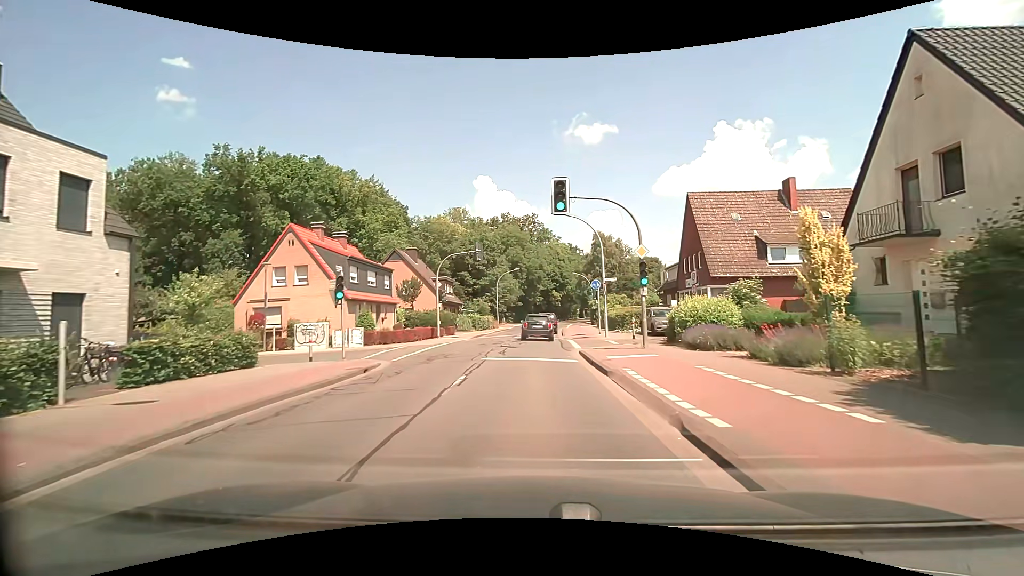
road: tertiary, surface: asphalt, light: Day
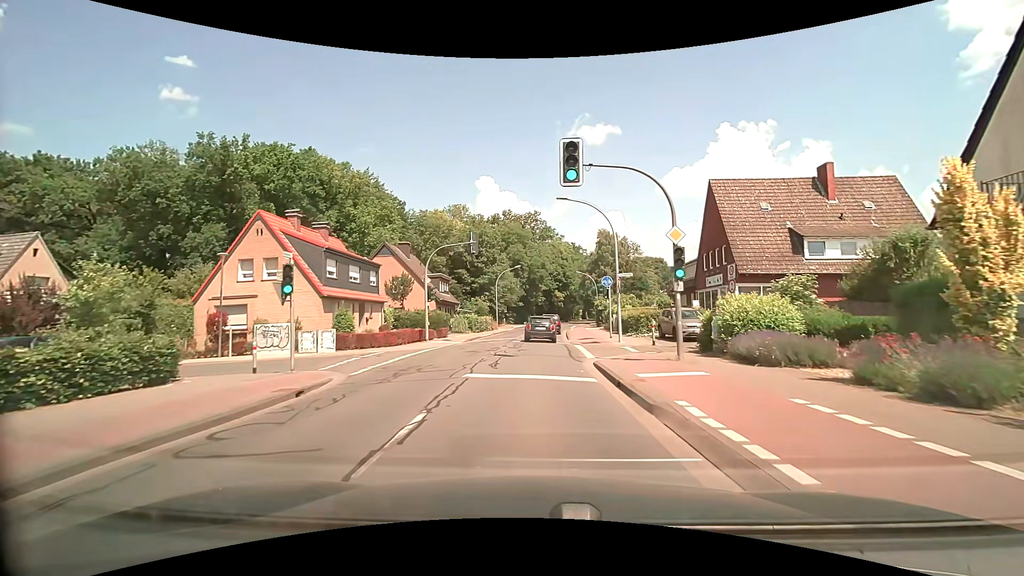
(-0.1, +4.3) m; 0°
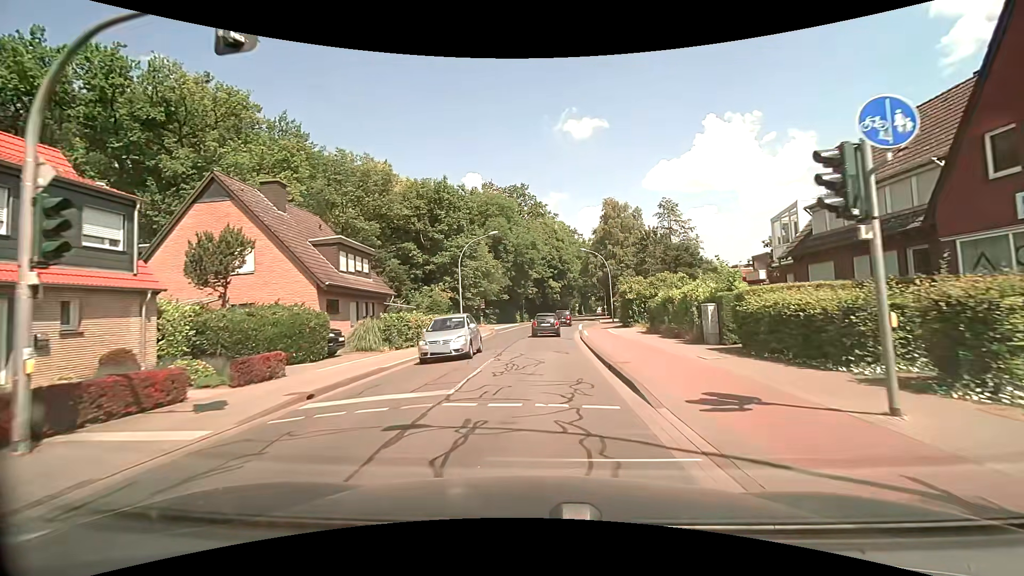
(+0.1, +23.9) m; +1°
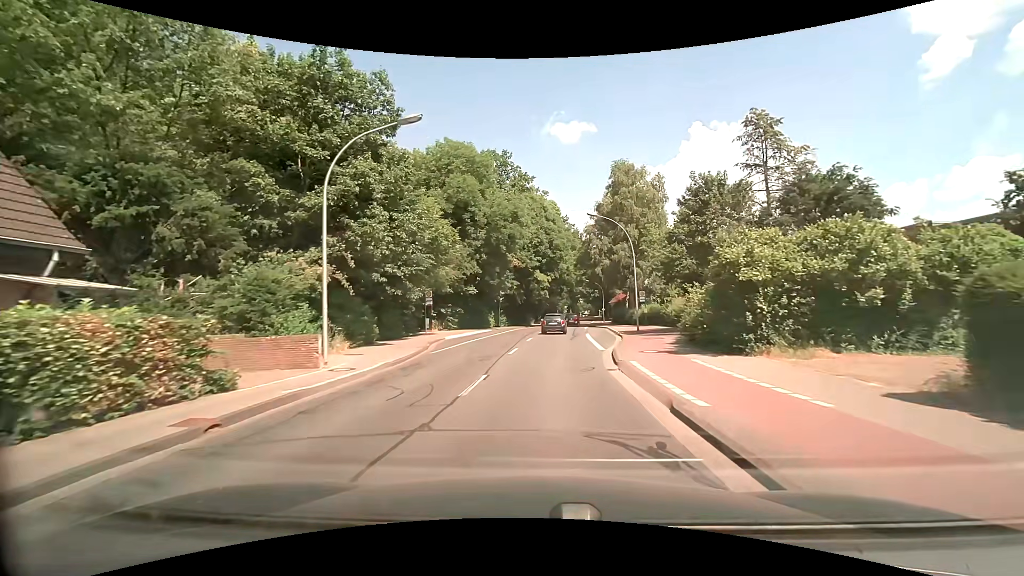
(+0.5, +22.8) m; +2°
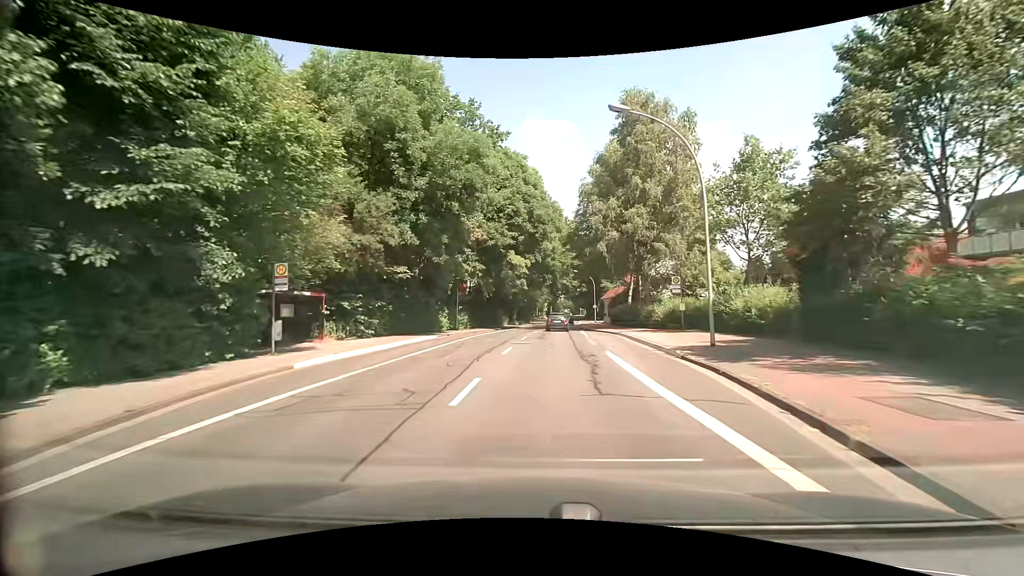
(+0.4, +19.3) m; +3°
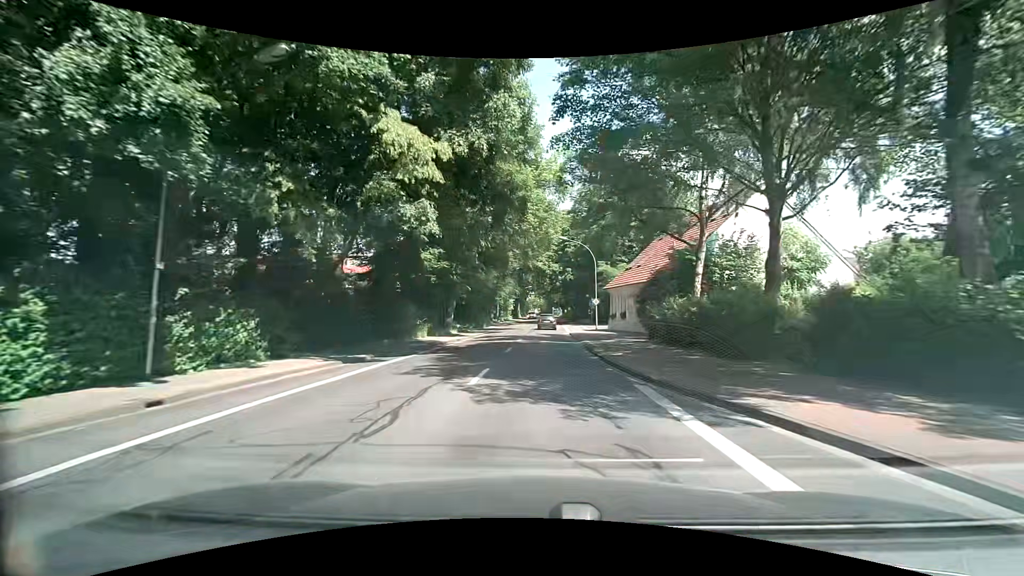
(+1.0, +33.6) m; +3°
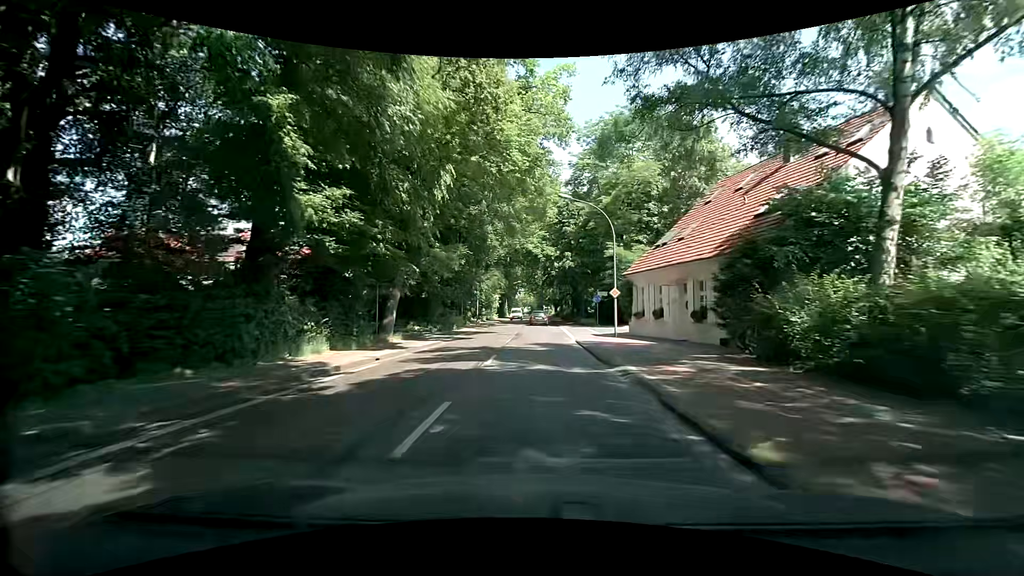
(+0.2, +14.2) m; +2°
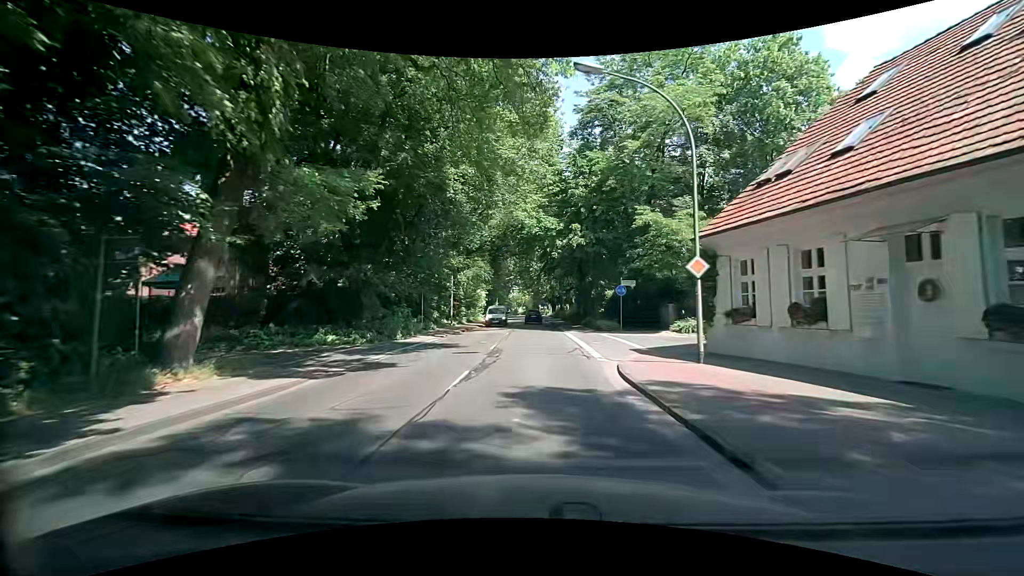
(+0.1, +14.7) m; 0°
(0, +10) (0, +20) (0, +30) (0, +40) (0, +50) (0, +60) (0, +70) (0, +80) (0, +90) (0, +100) m
